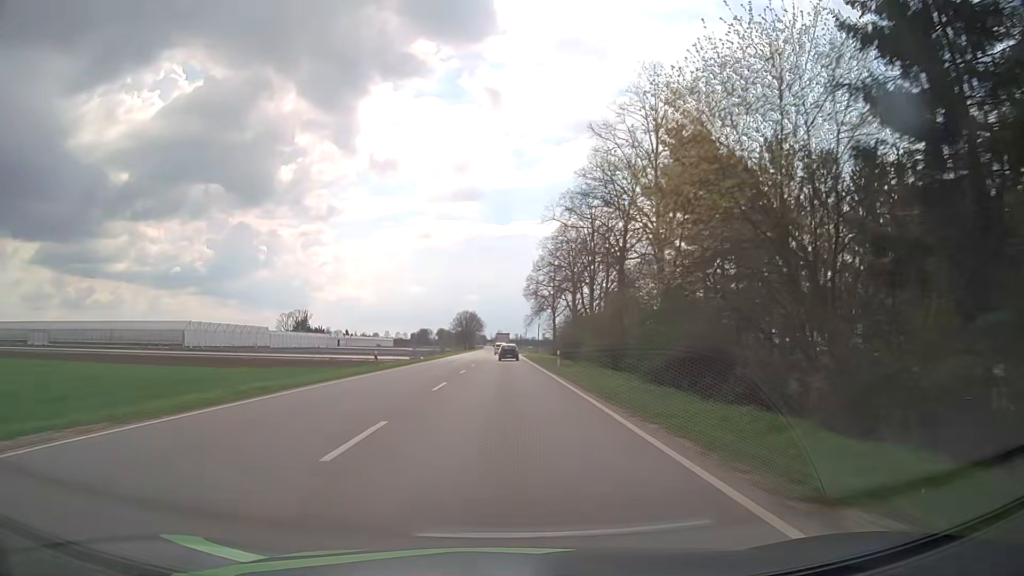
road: primary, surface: asphalt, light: Day
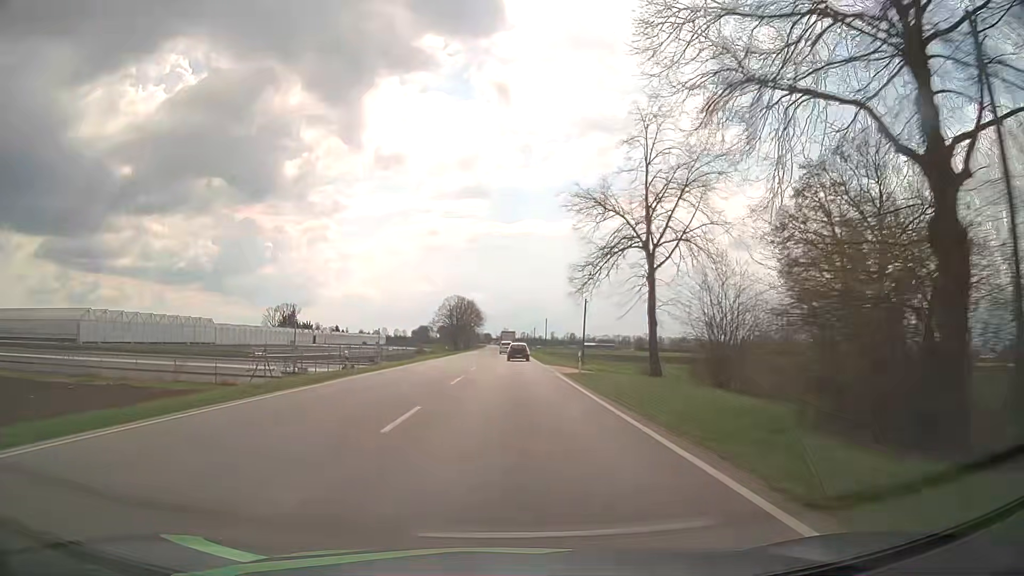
(-0.2, +57.5) m; -1°
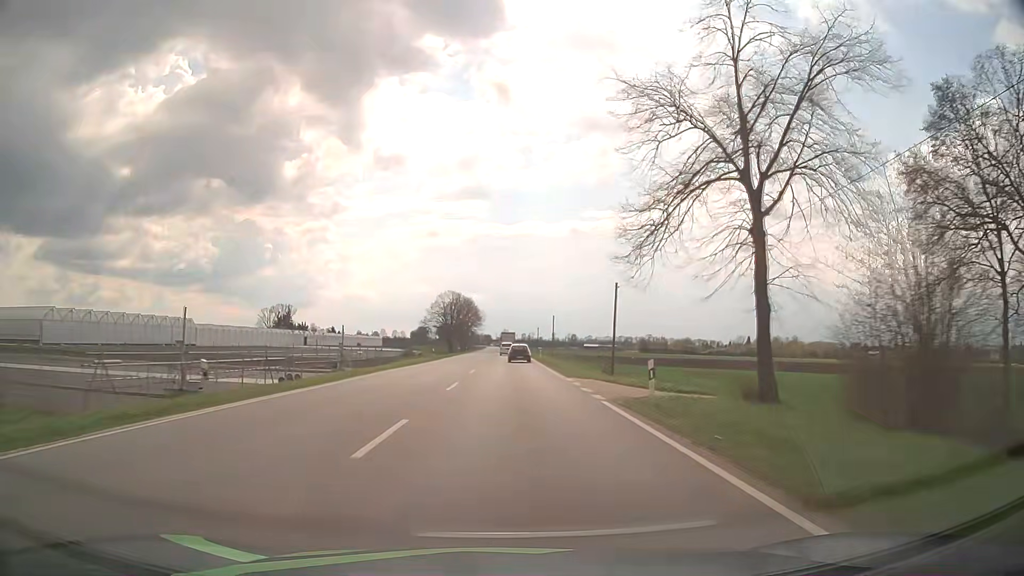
(0.0, +14.4) m; 0°
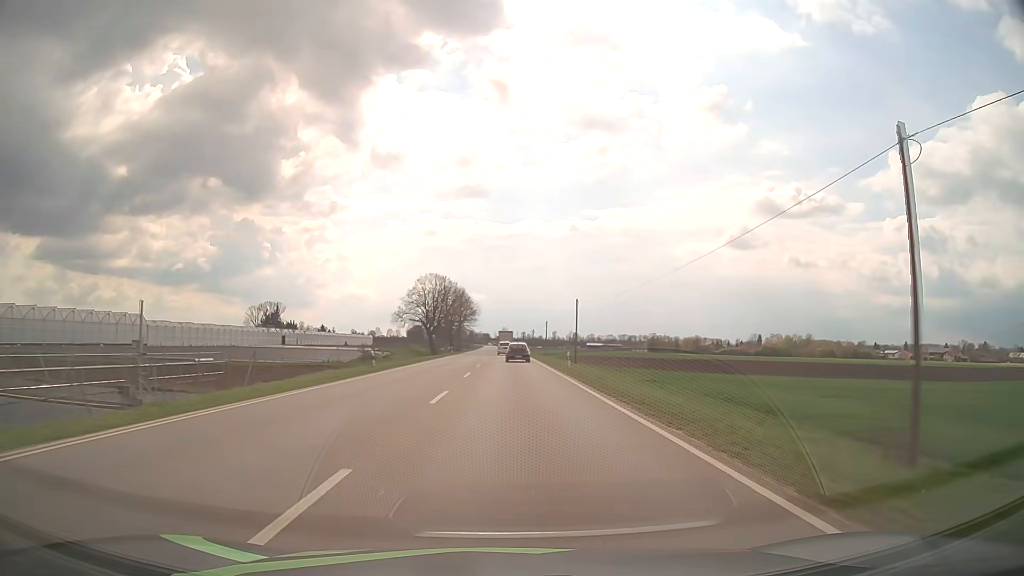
(0.0, +28.9) m; 0°
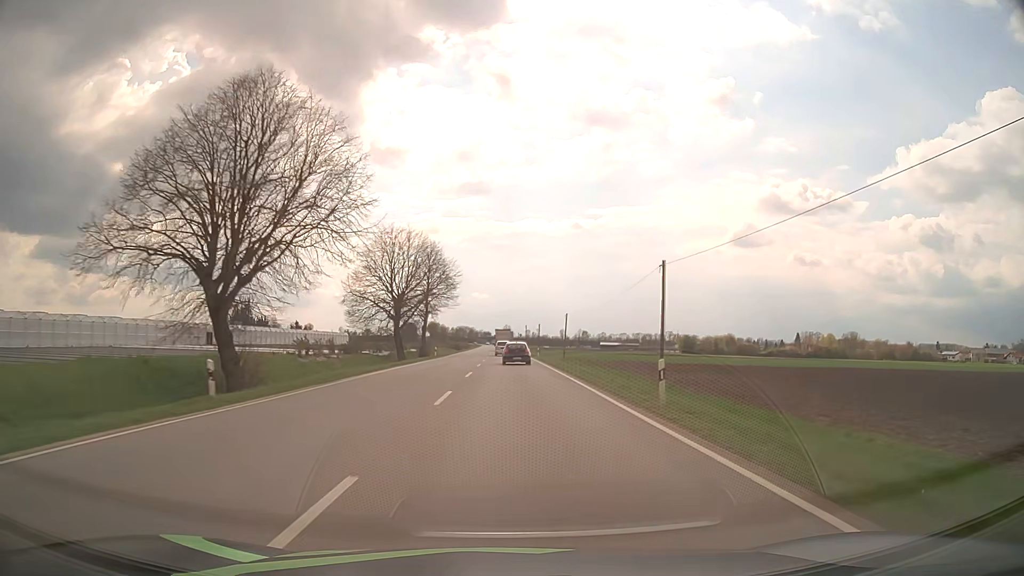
(-0.3, +72.1) m; 0°
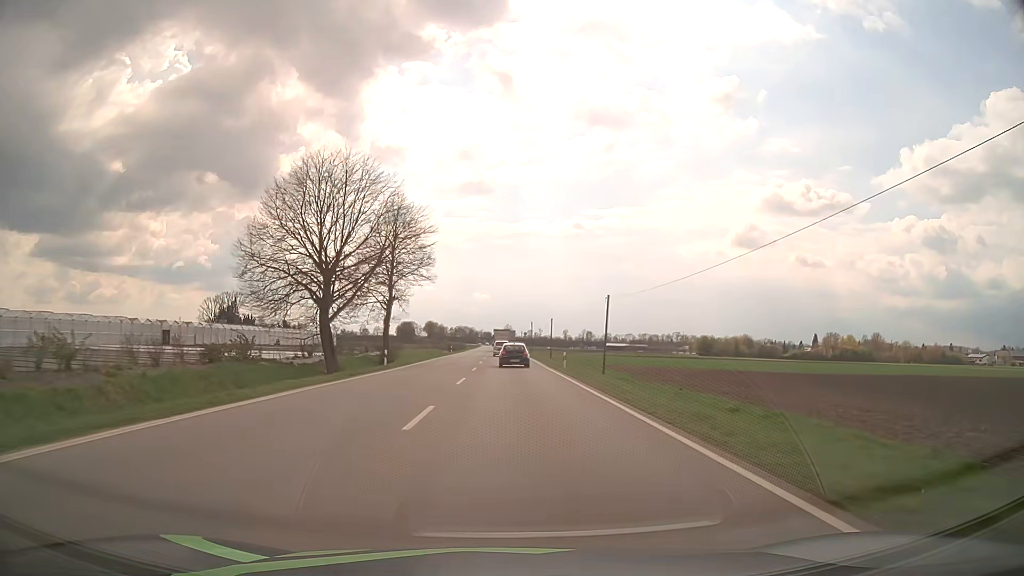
(0.0, +28.2) m; 0°
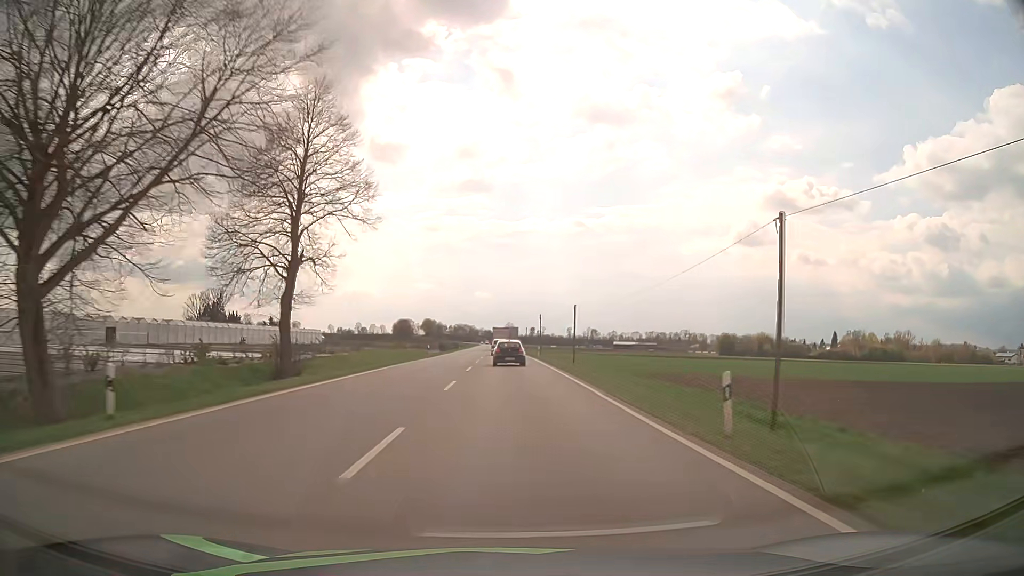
(-0.1, +27.8) m; 0°
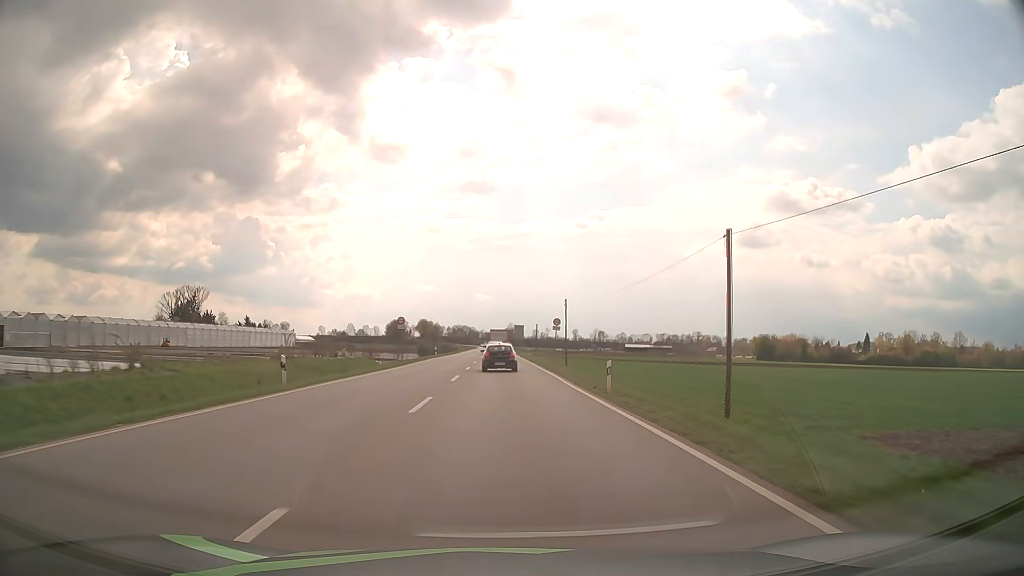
(0.0, +41.2) m; 0°
(0, +10) (0, +20) (0, +30) (0, +40) (0, +50) (-1, +60) (-1, +70) (-1, +80) (-1, +90) (-1, +100) m
